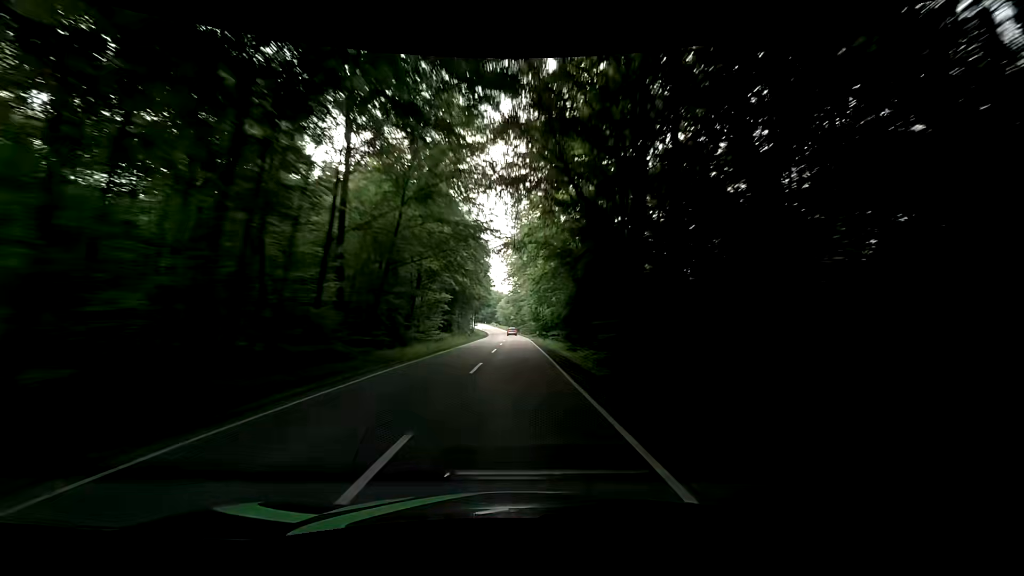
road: secondary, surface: asphalt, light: Day
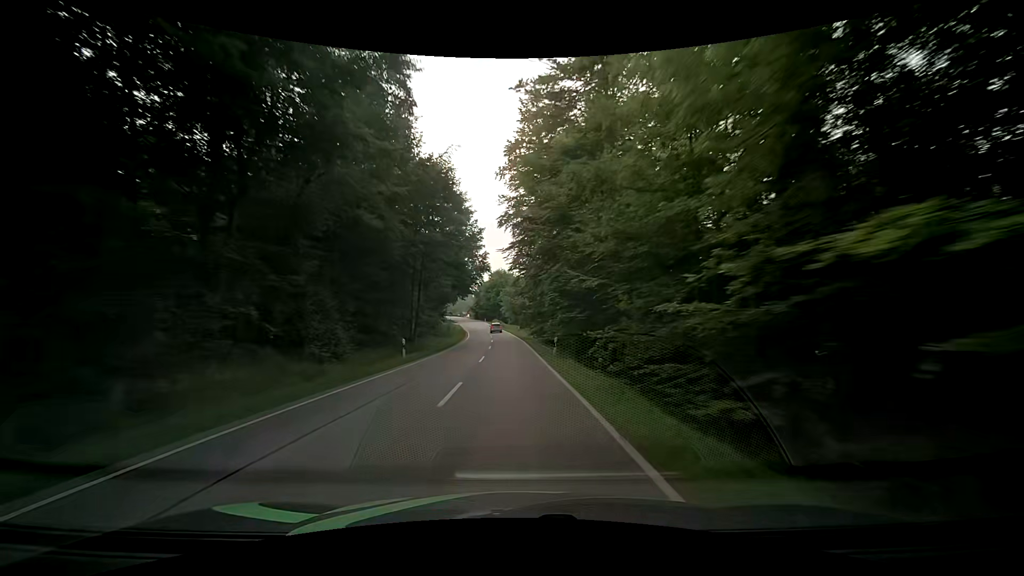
(-0.3, +75.9) m; -2°
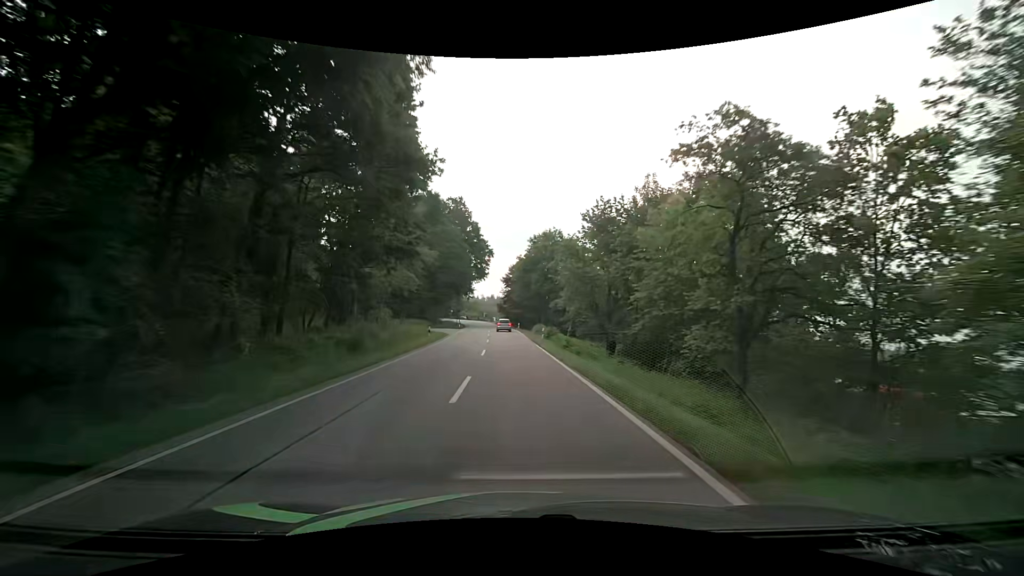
(-3.2, +71.3) m; -5°
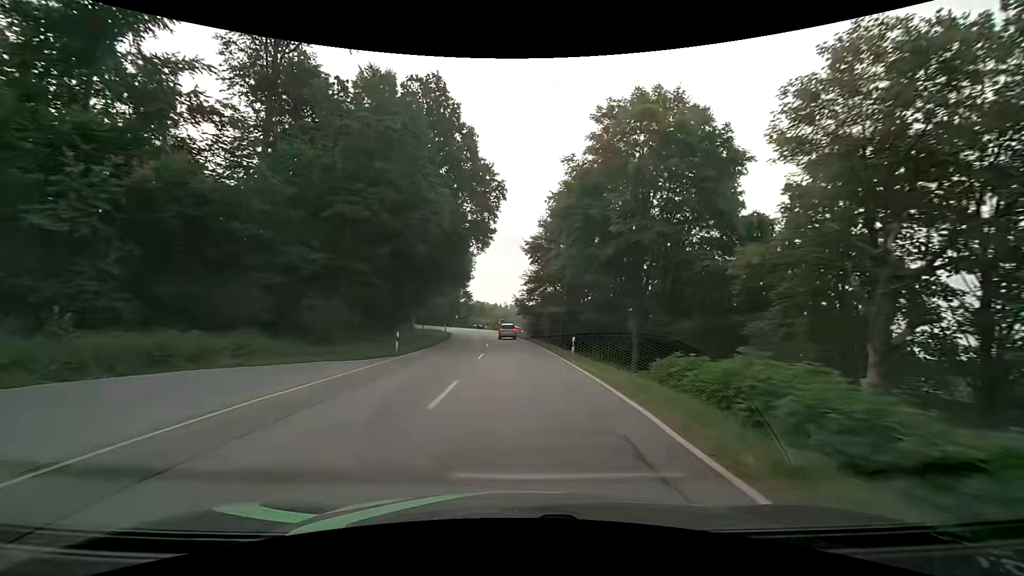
(-1.2, +47.7) m; -3°
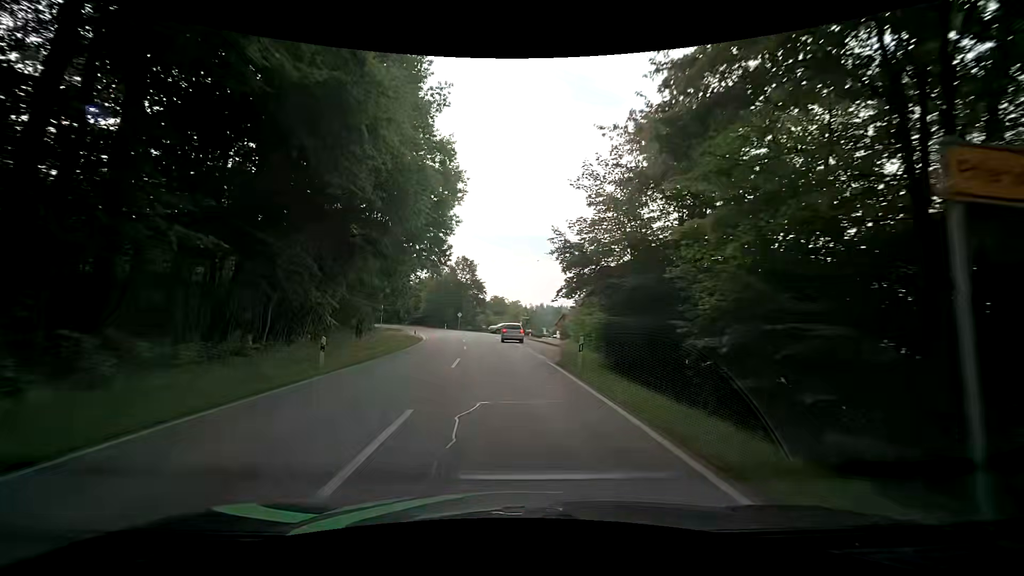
(-0.8, +39.2) m; -3°
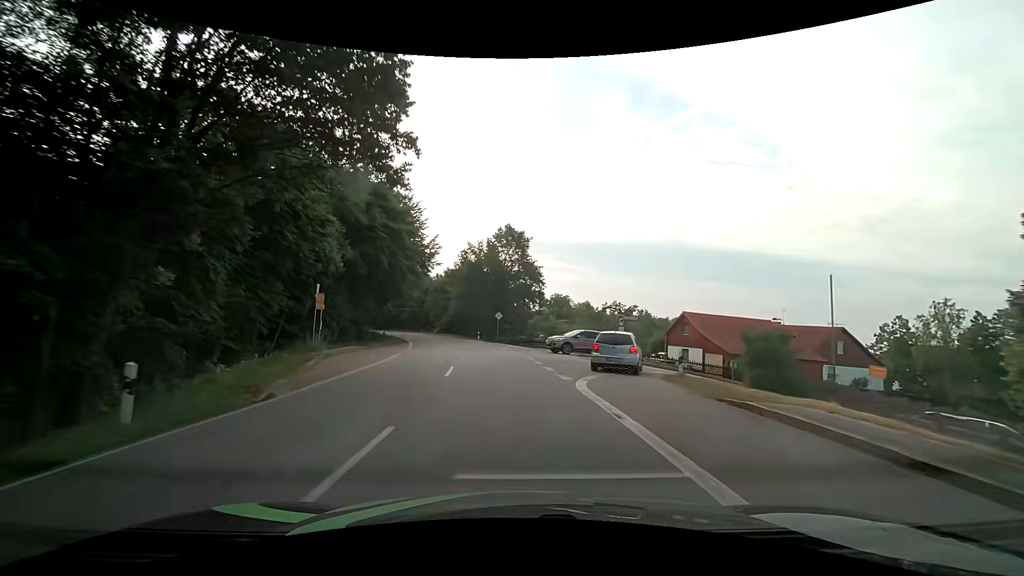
(-1.9, +36.9) m; -7°
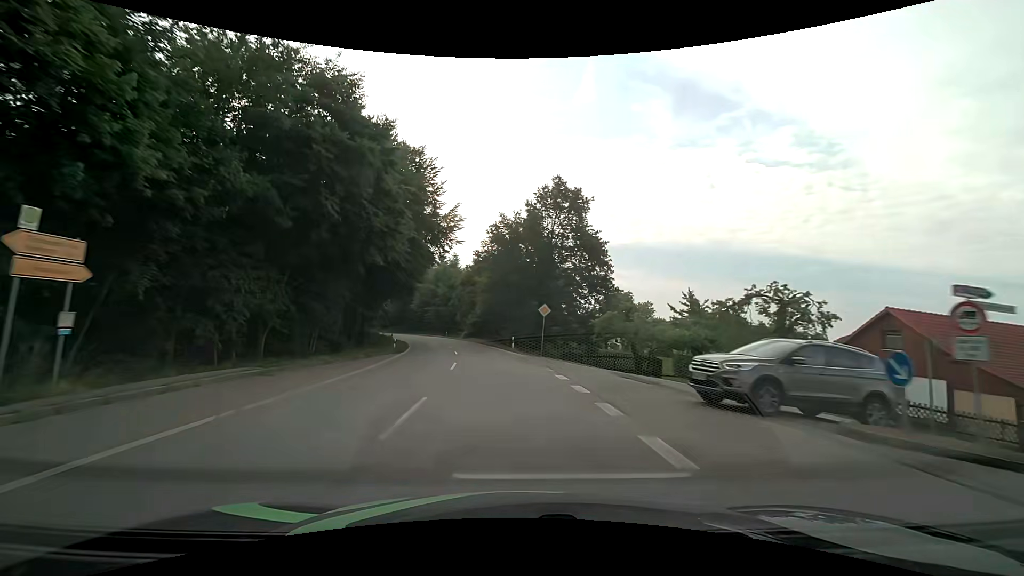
(-0.8, +20.9) m; -5°
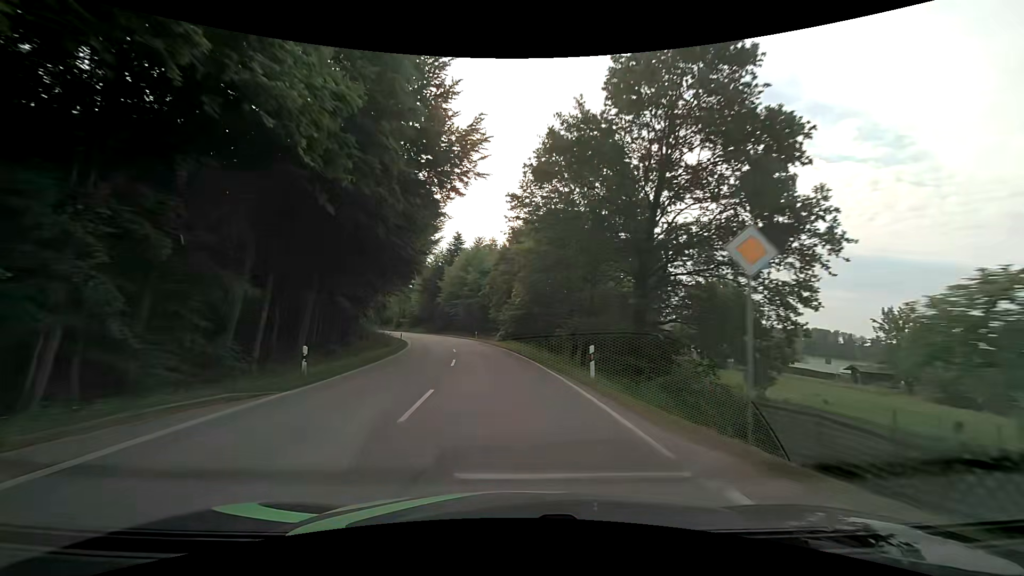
(-1.0, +22.8) m; -5°
(0, +10) (-1, +20) (-2, +30) (-4, +40) (-6, +50) (-8, +59) (-11, +69) (-14, +78) (-17, +88) (-21, +97) m
